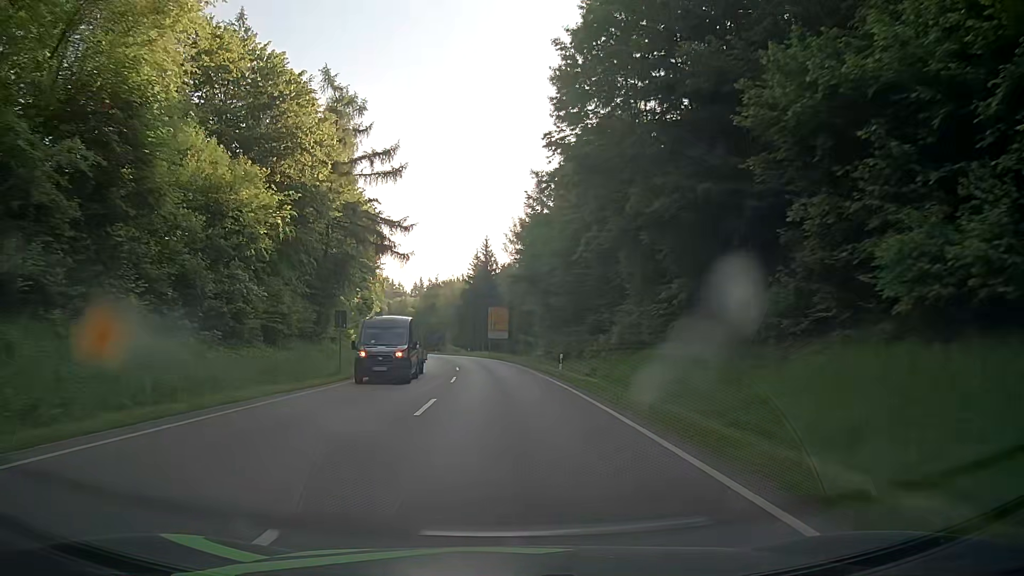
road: secondary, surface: asphalt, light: Day
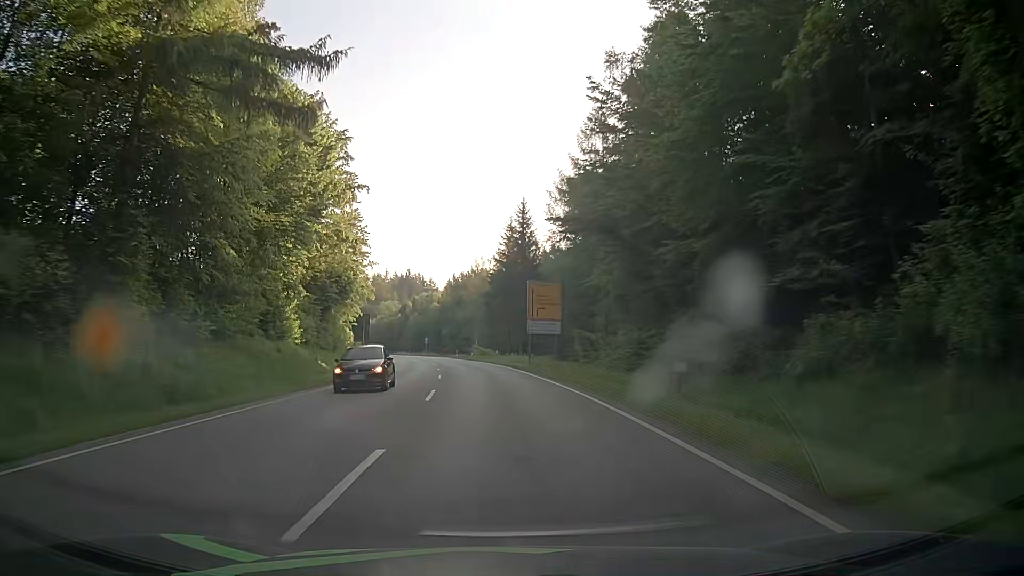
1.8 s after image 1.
(-0.4, +32.5) m; -2°
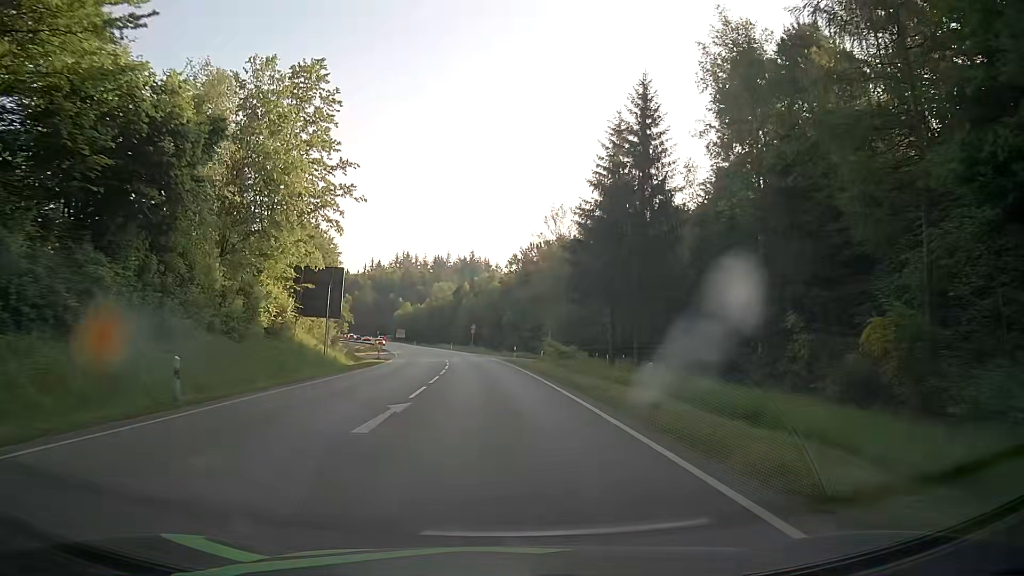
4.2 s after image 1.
(-2.4, +43.1) m; -6°
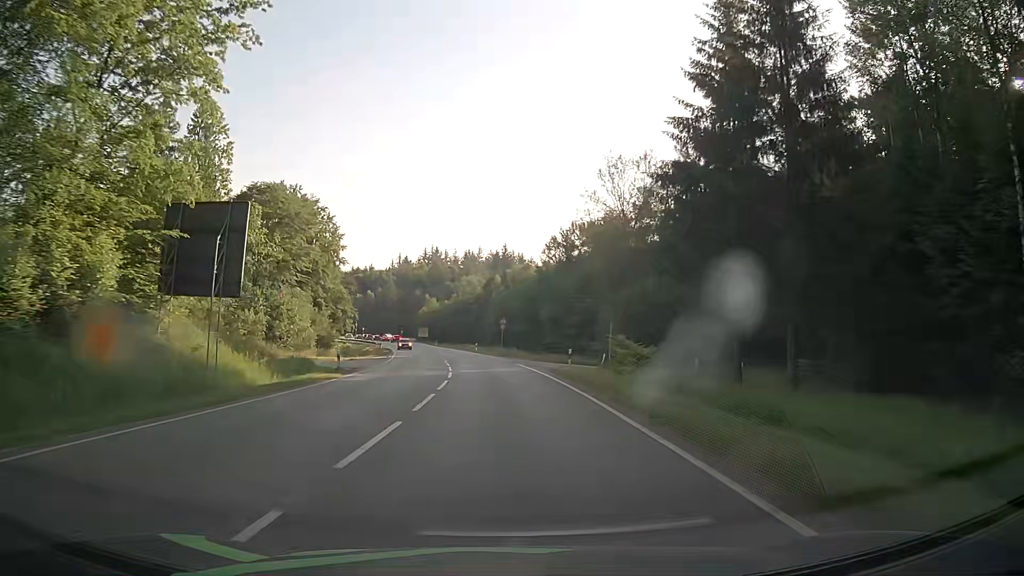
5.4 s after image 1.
(-0.5, +21.7) m; -3°
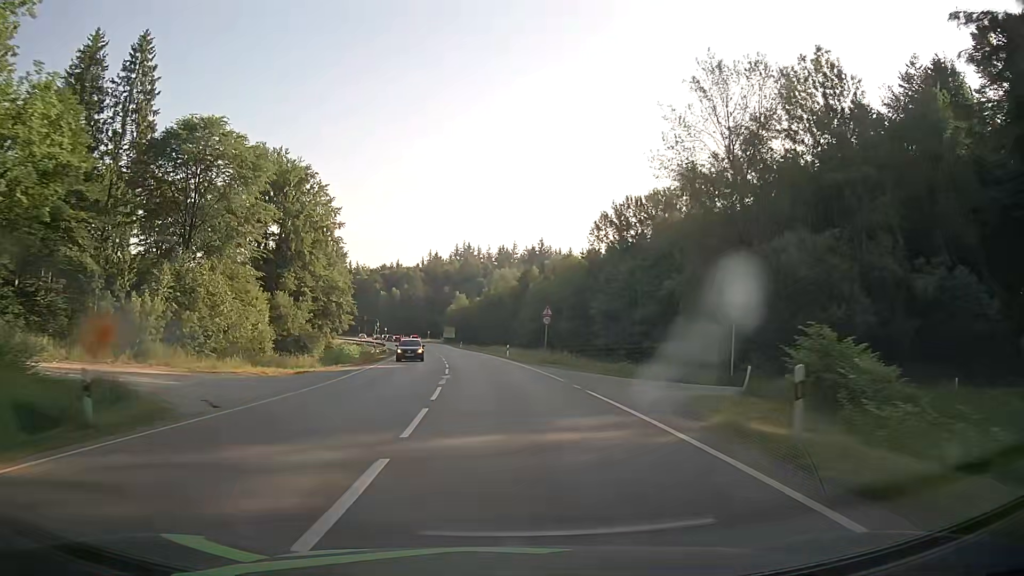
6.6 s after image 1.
(-0.7, +21.7) m; -3°
